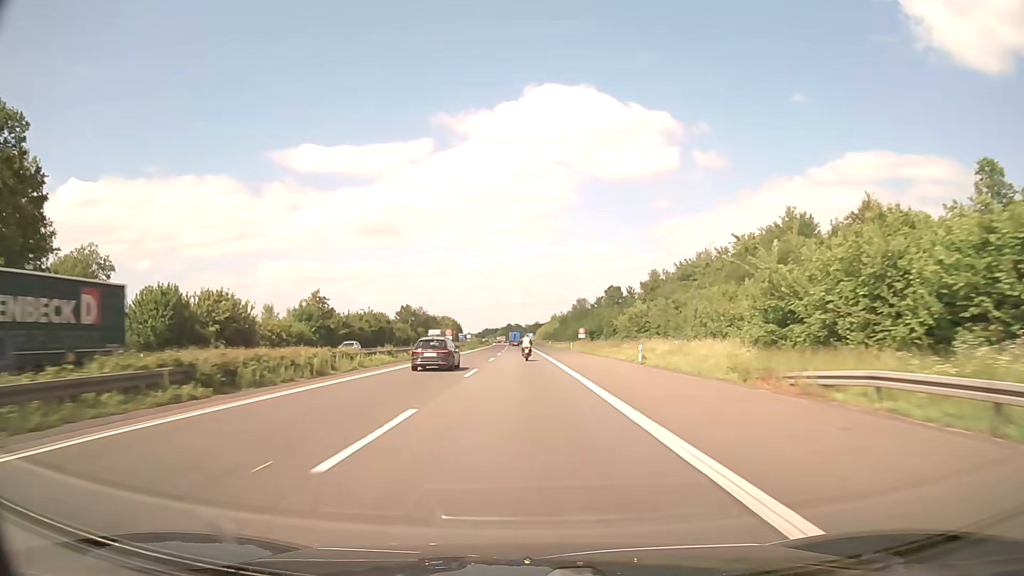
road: motorway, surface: asphalt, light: Day
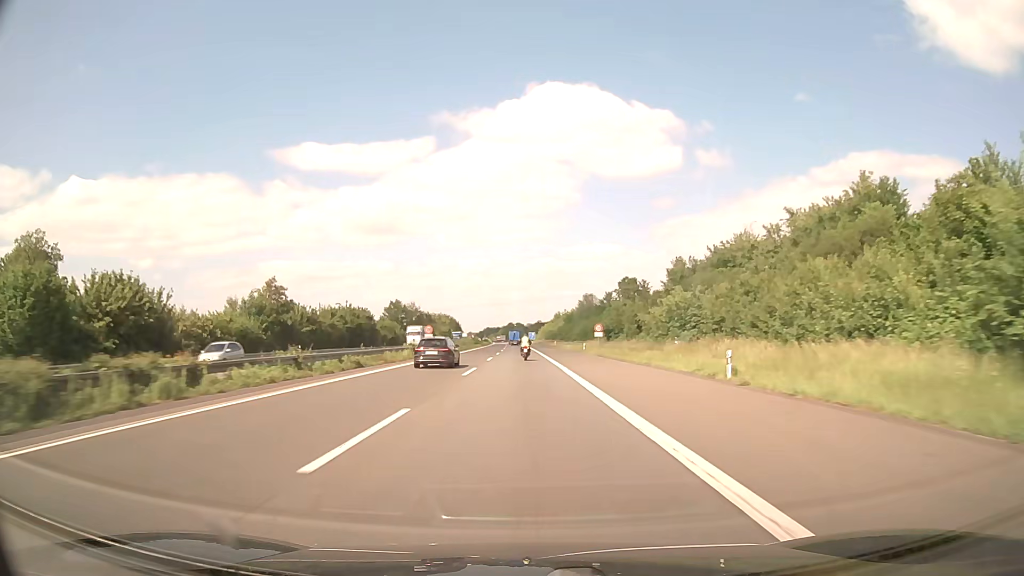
(0.0, +17.9) m; 0°
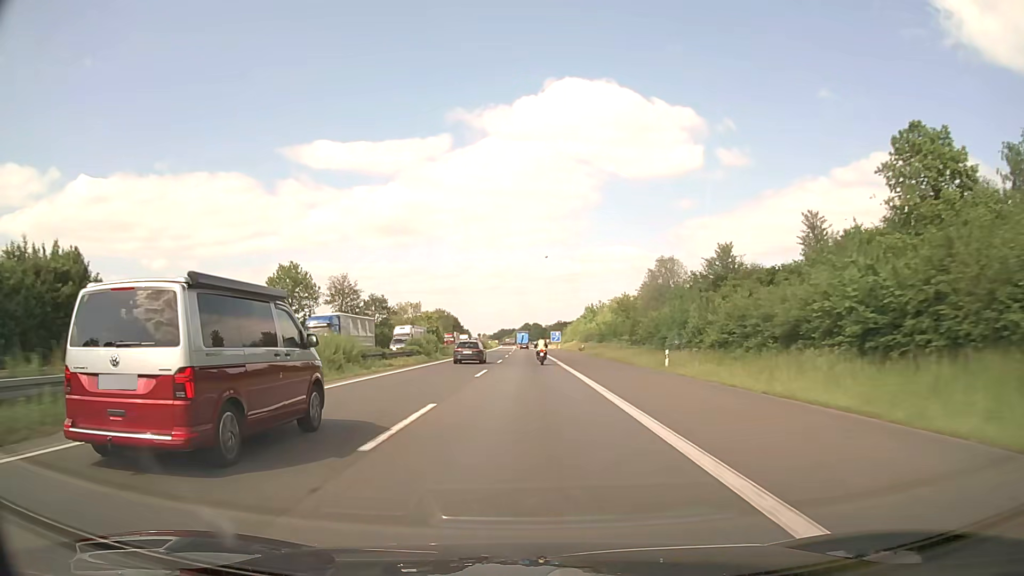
(-1.3, +88.9) m; -1°
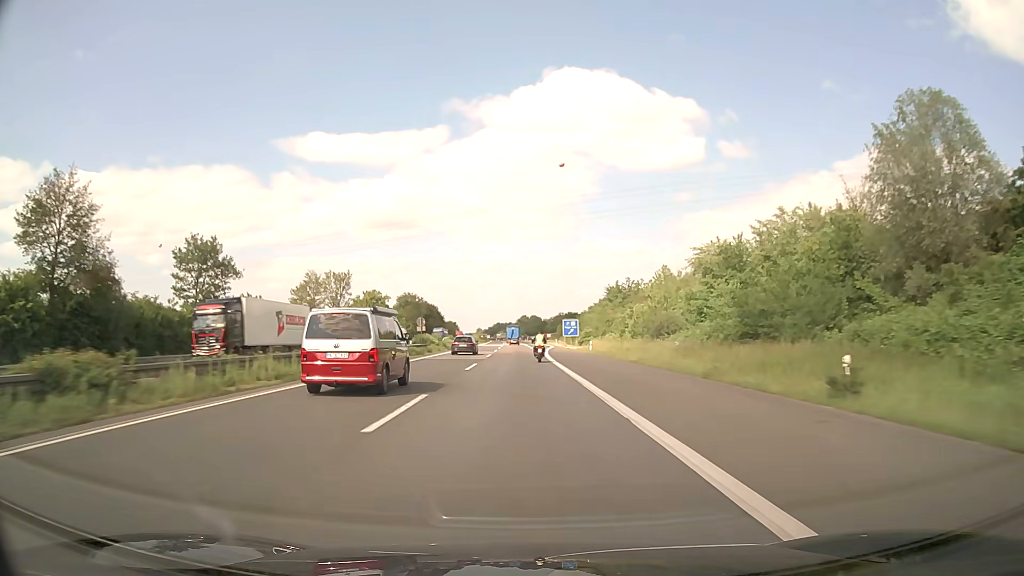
(0.0, +70.8) m; 0°
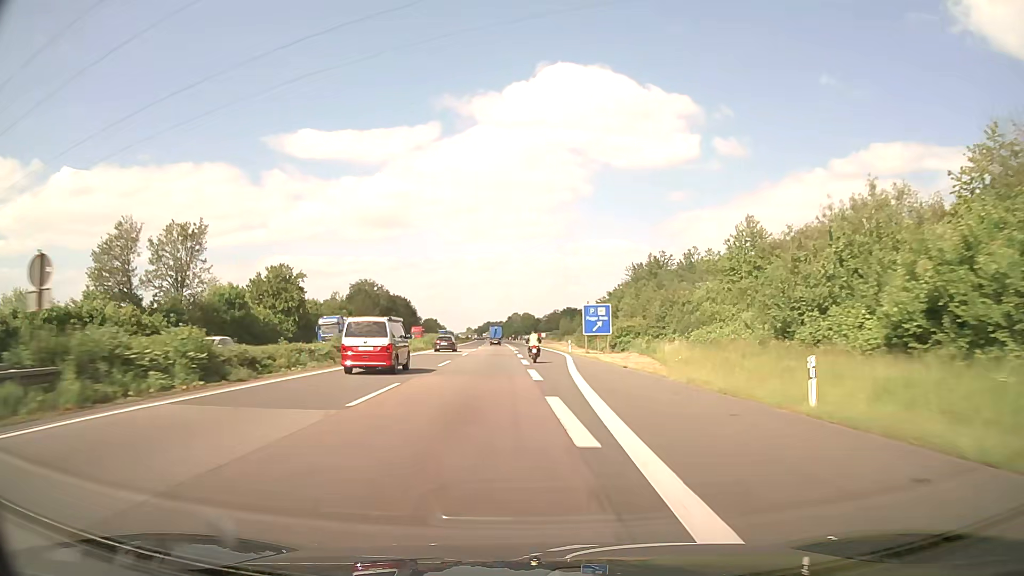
(+0.1, +50.6) m; +1°
(0, +10) (0, +20) (0, +30) (0, +40) (0, +50) (0, +60) (0, +70) (0, +80) (0, +90) (-1, +100) m
